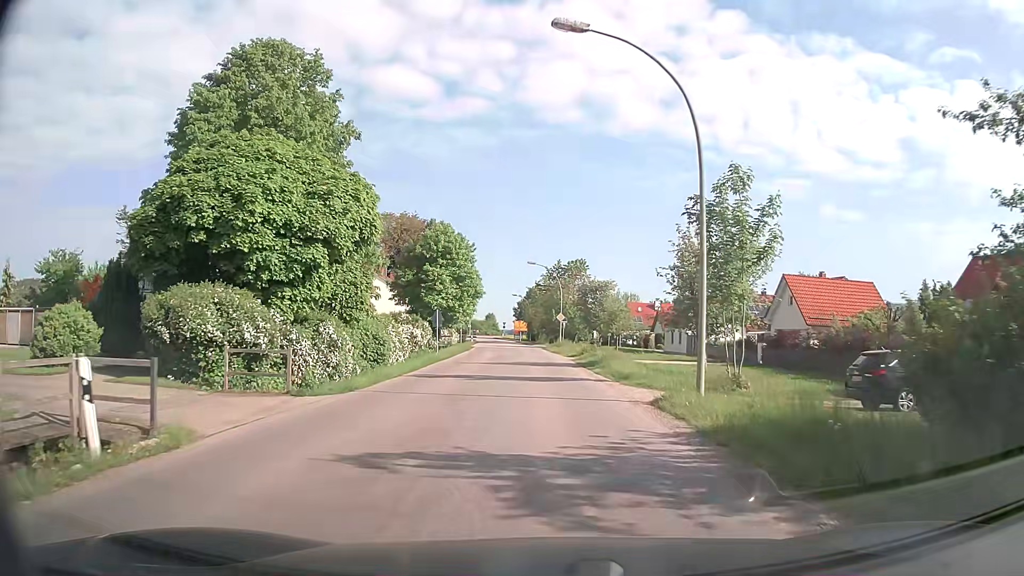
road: tertiary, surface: asphalt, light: Day
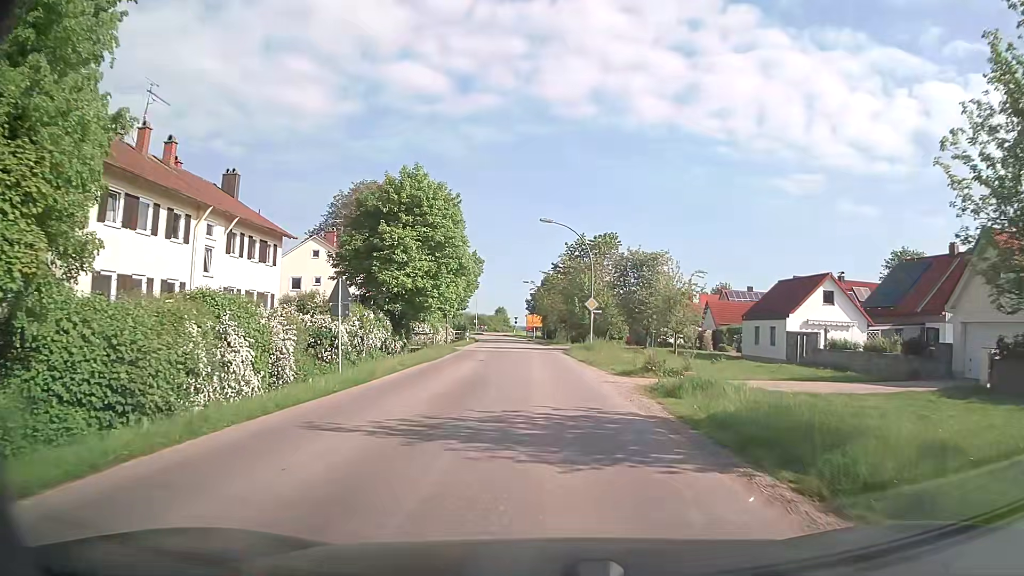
(-0.2, +21.4) m; -1°
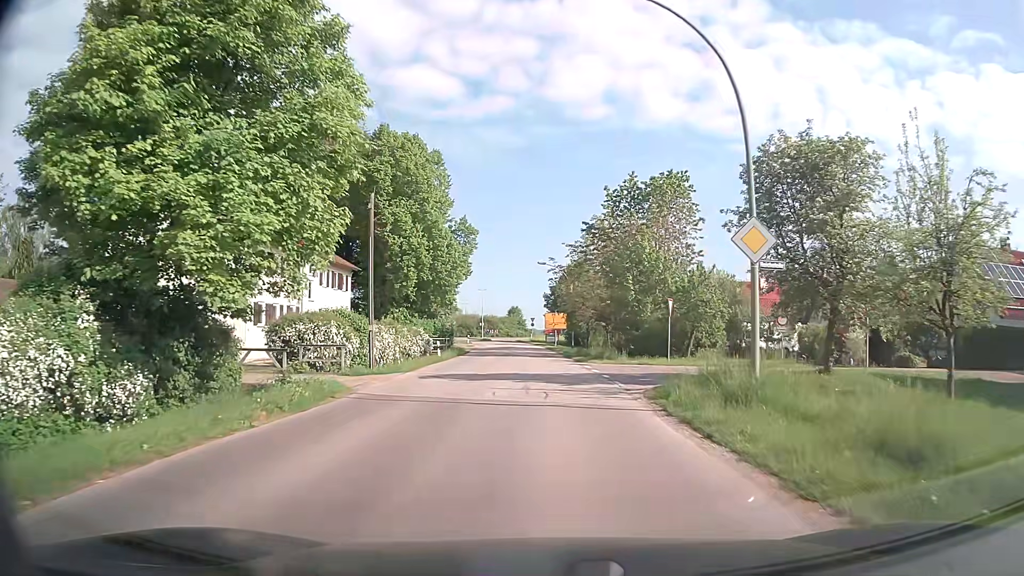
(-0.3, +27.8) m; -2°
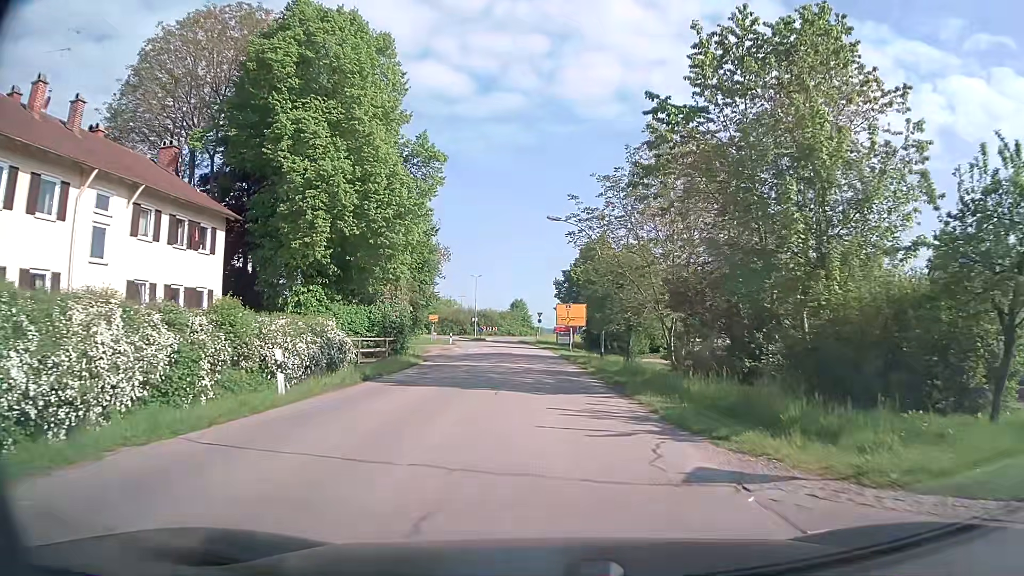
(0.0, +23.0) m; 0°
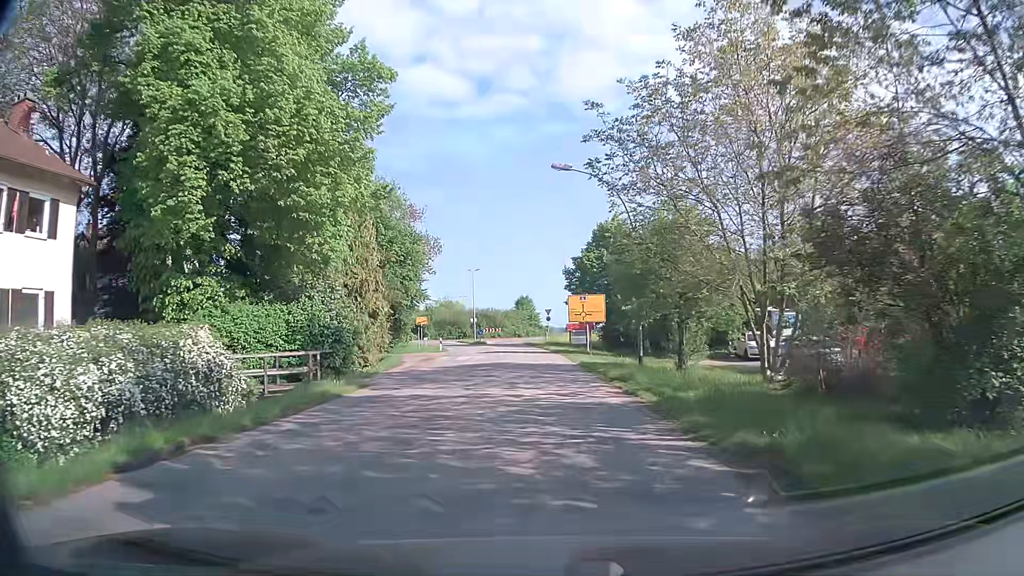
(-0.1, +11.5) m; -1°
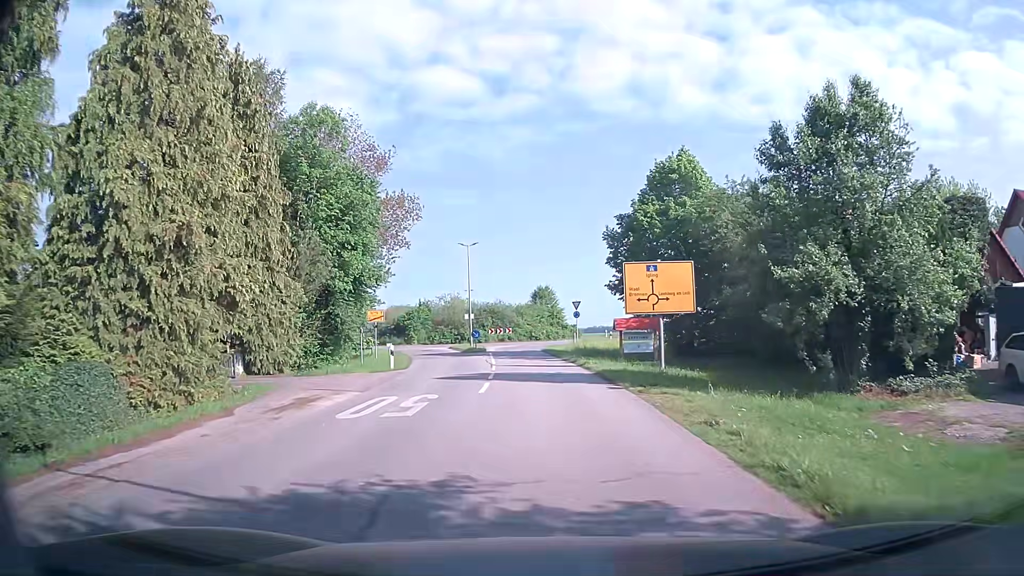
(-0.6, +22.9) m; -2°
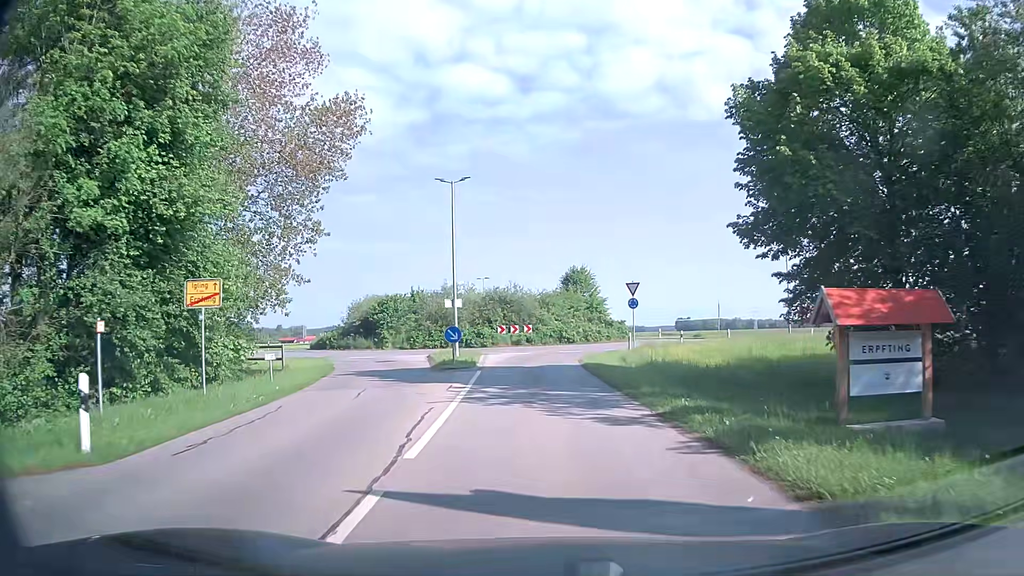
(-0.4, +21.6) m; -2°
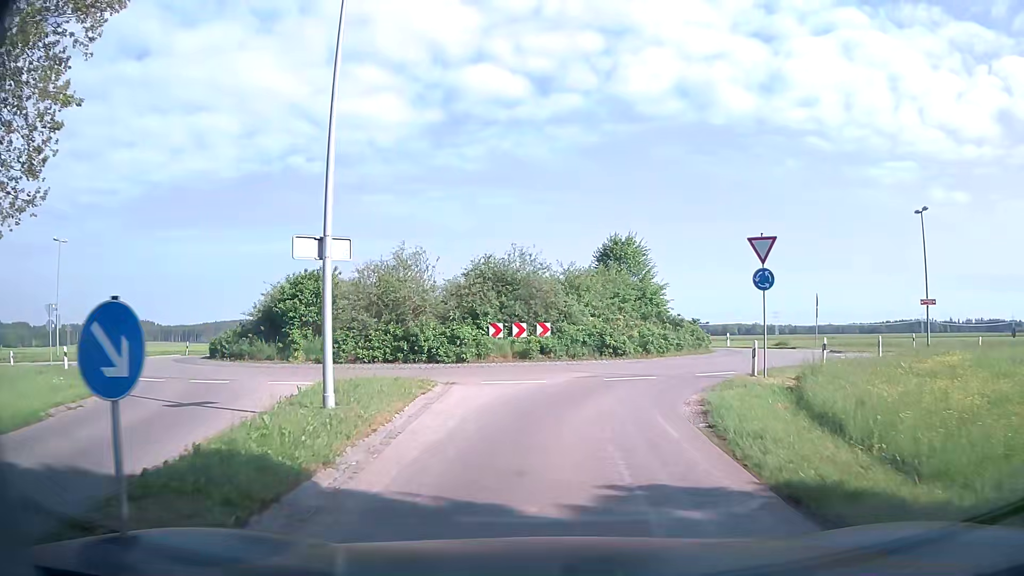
(-0.5, +19.4) m; -1°
(0, +10) (+2, +20) (+8, +27) (+17, +31) (+27, +31) (+37, +31) (+47, +30) (+57, +29) (+67, +28) (+77, +28) m
